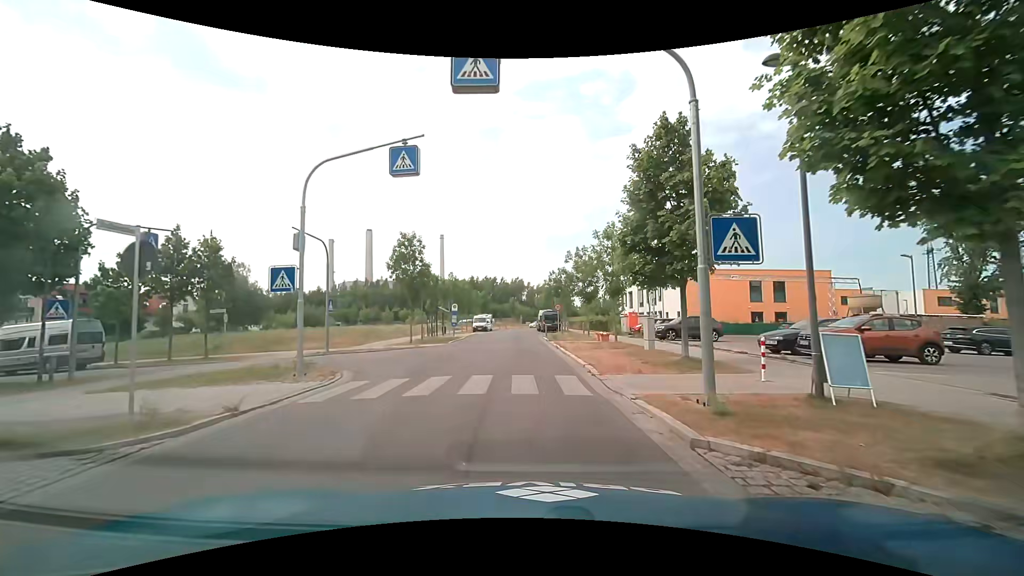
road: residential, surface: asphalt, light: Day
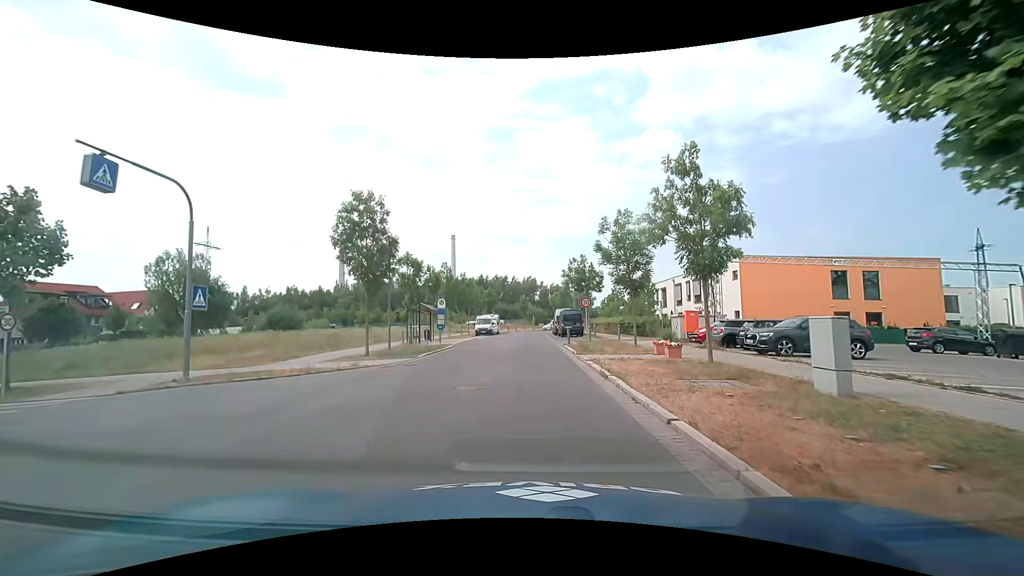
(-0.1, +12.5) m; -1°
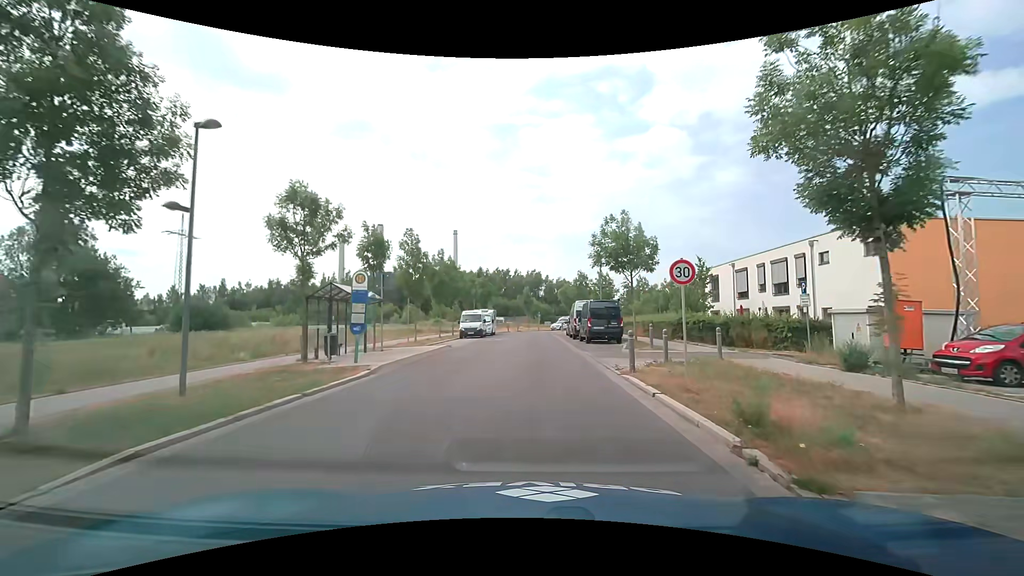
(-0.4, +17.0) m; -1°
(0, +10) (0, +20) (+1, +30) (+1, +40) (+1, +50) (+1, +60) (+5, +69) (+12, +76) (+20, +83) (+27, +90) m
